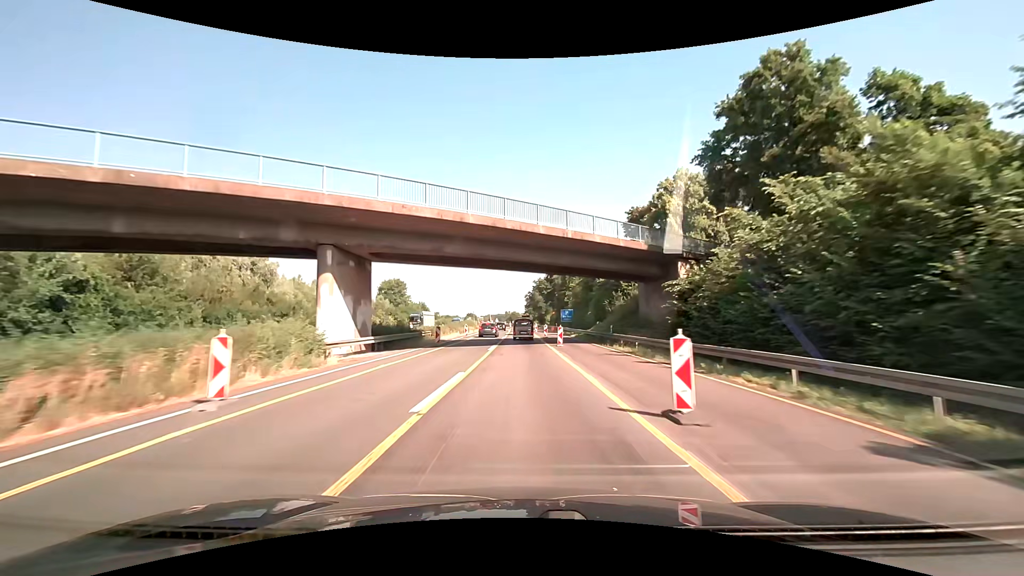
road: motorway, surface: asphalt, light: Day
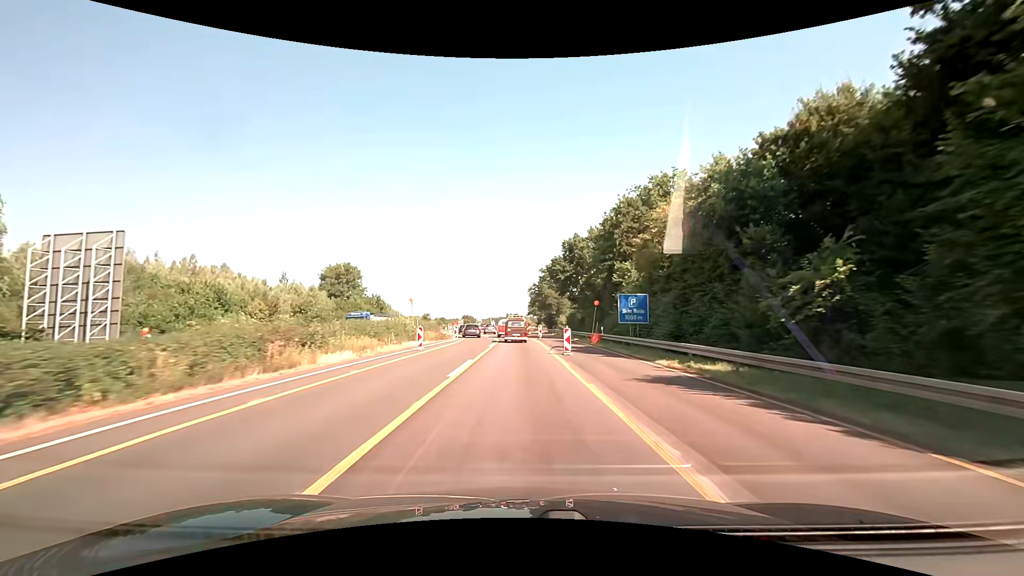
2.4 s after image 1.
(-0.4, +49.1) m; 0°
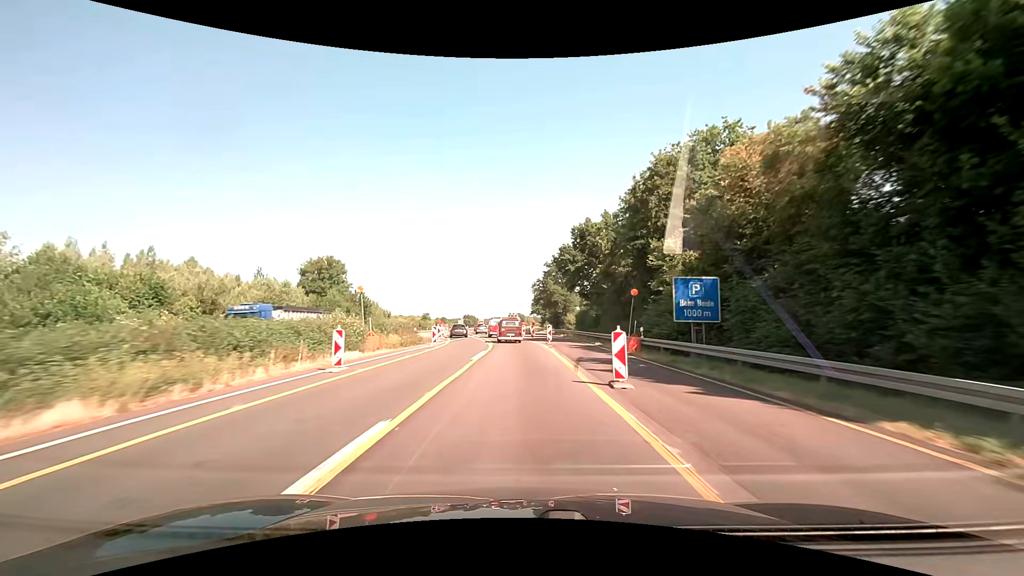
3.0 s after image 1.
(0.0, +12.1) m; 0°
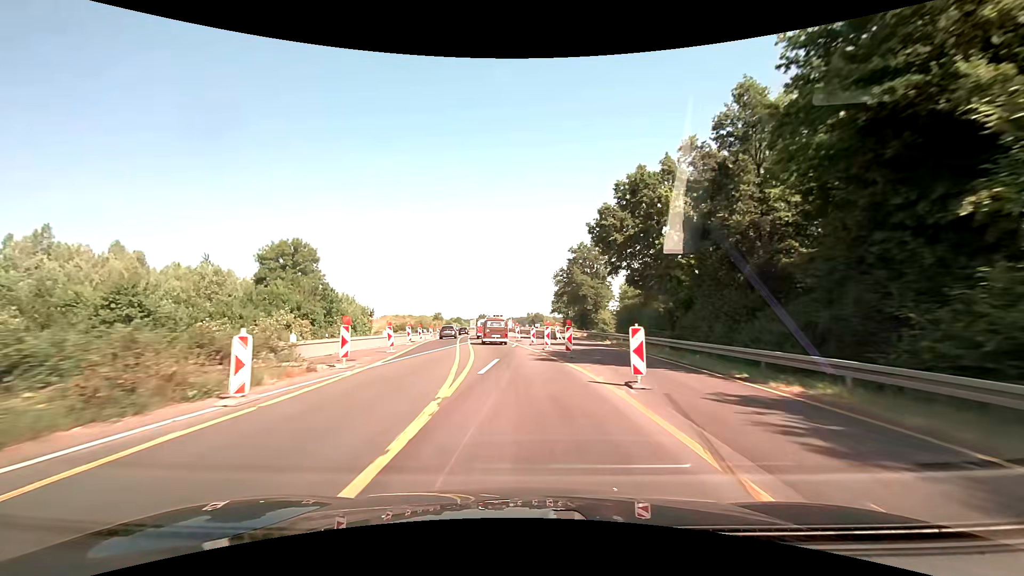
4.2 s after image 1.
(-0.2, +23.7) m; -2°
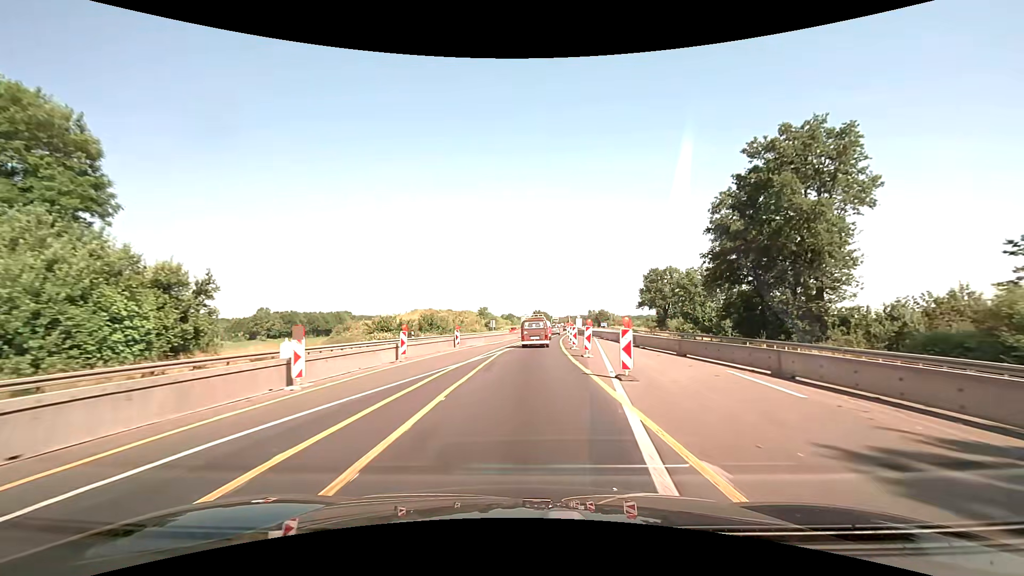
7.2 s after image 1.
(-4.8, +56.2) m; -7°
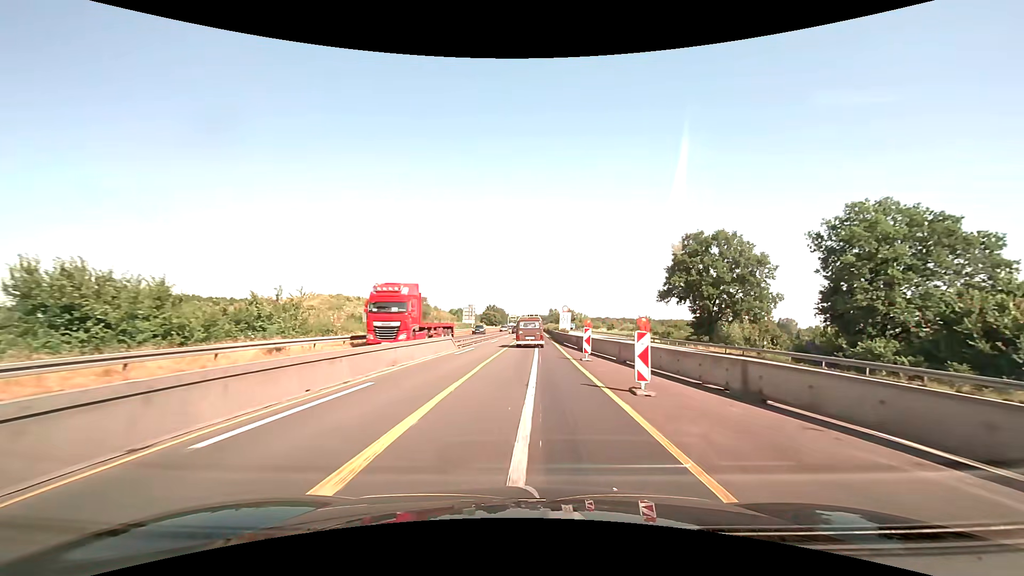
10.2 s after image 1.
(+2.6, +55.6) m; +5°
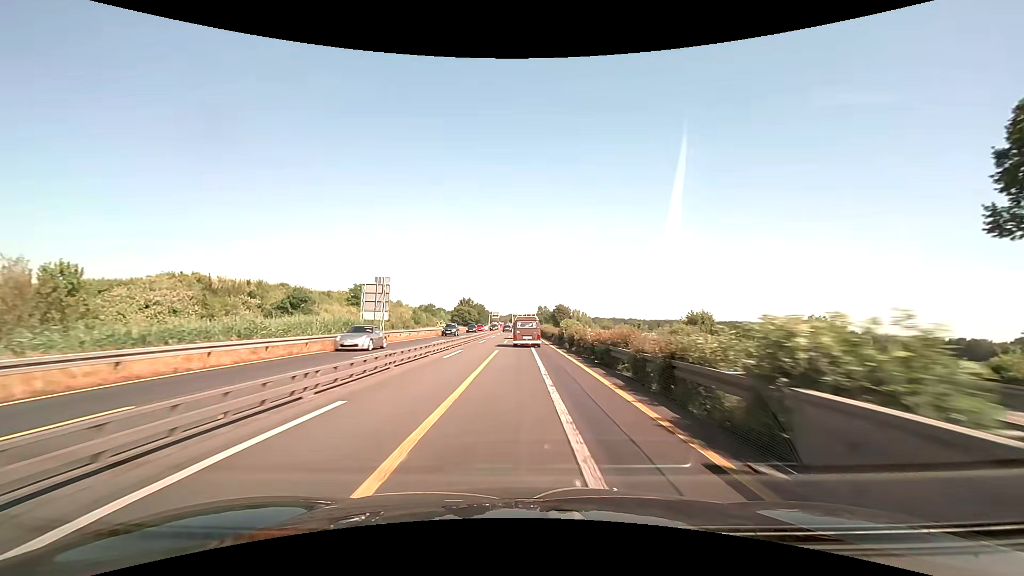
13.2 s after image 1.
(+1.0, +56.7) m; +2°
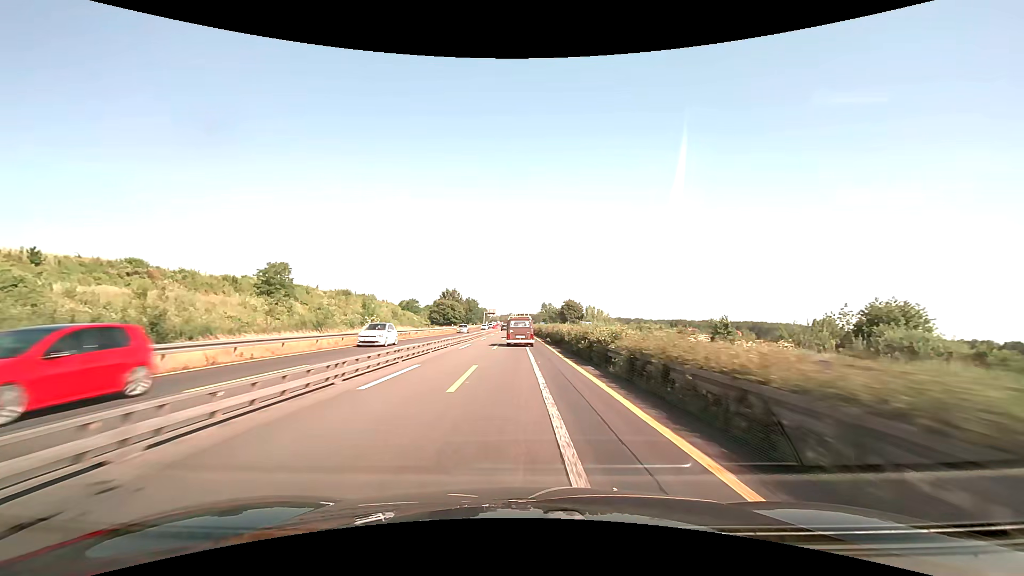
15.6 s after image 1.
(0.0, +46.3) m; 0°
(0, +10) (0, +20) (0, +30) (0, +40) (0, +50) (0, +60) (0, +70) (-1, +80) (-1, +90) (-1, +100) m
